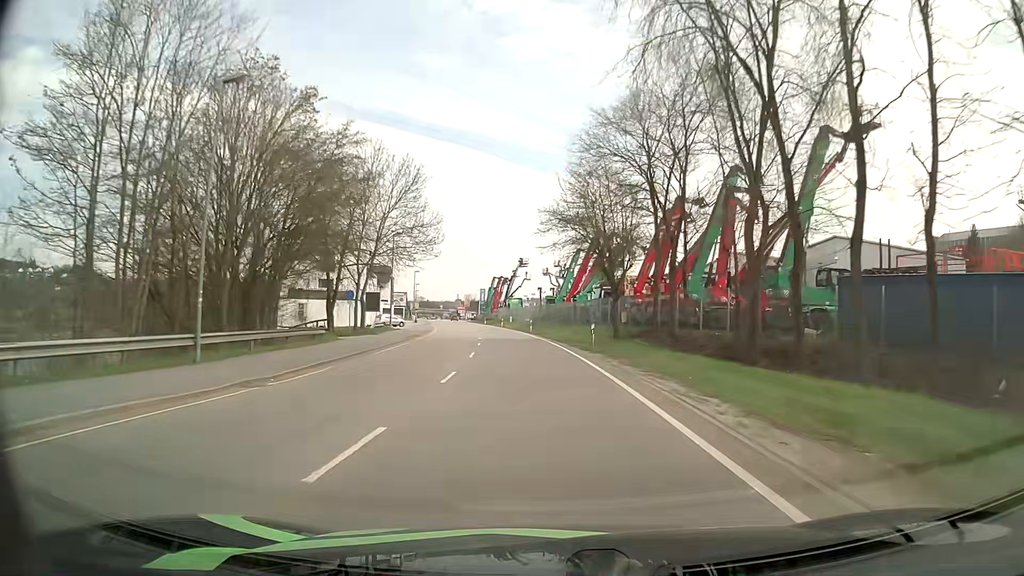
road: primary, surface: asphalt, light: Day
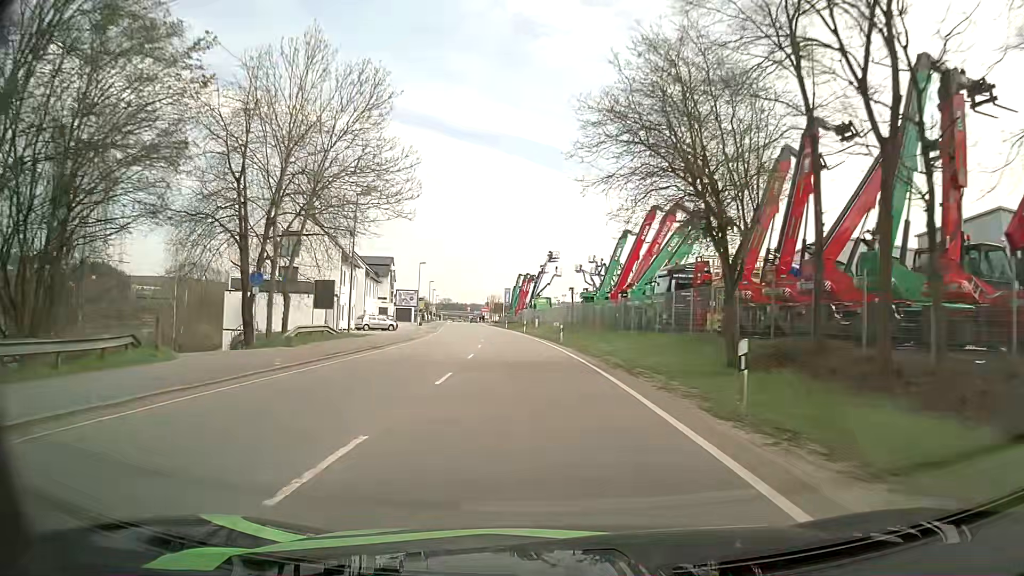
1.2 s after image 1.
(-0.4, +18.9) m; -3°
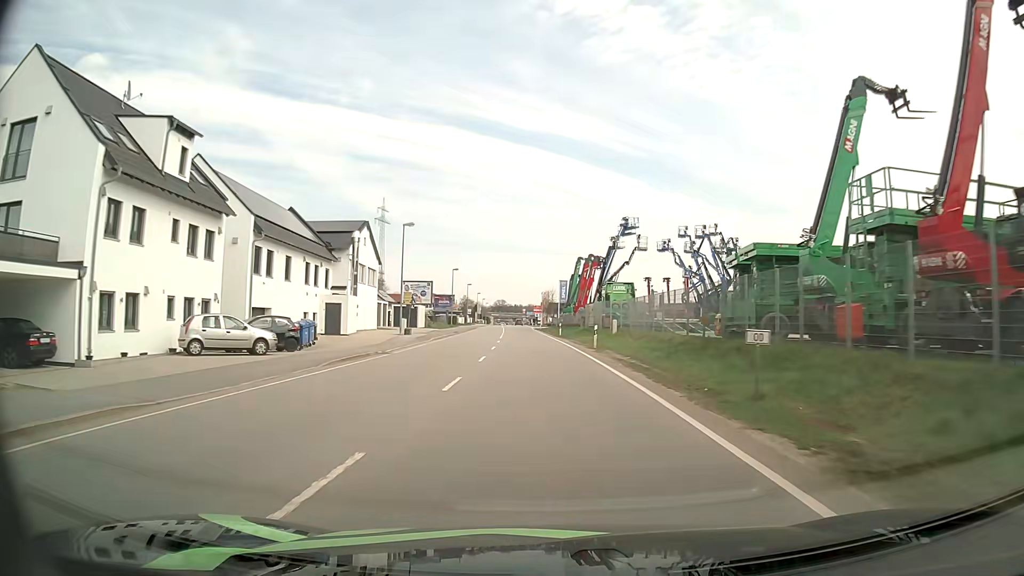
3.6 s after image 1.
(-1.7, +37.2) m; -5°
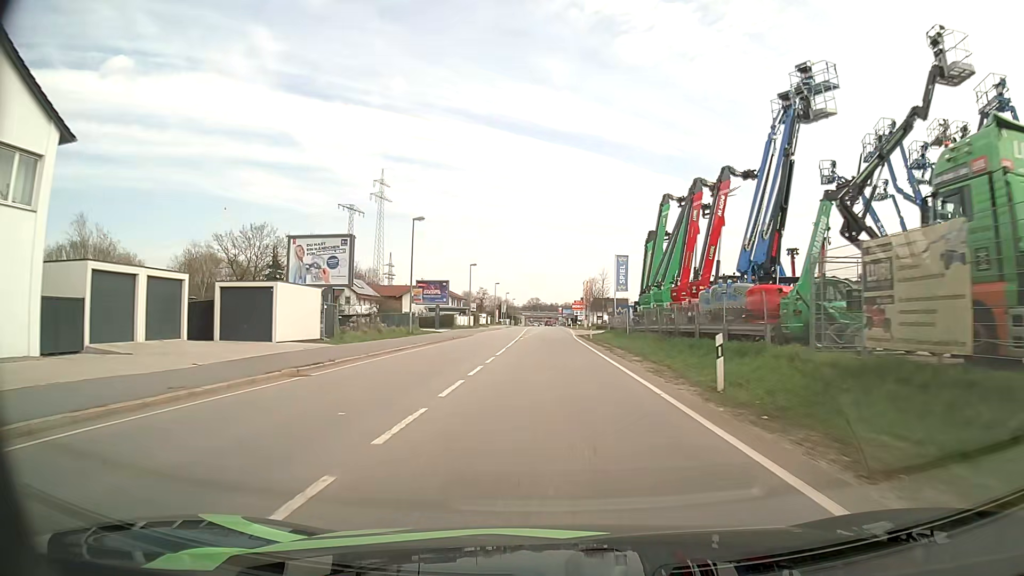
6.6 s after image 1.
(-1.3, +46.4) m; -3°
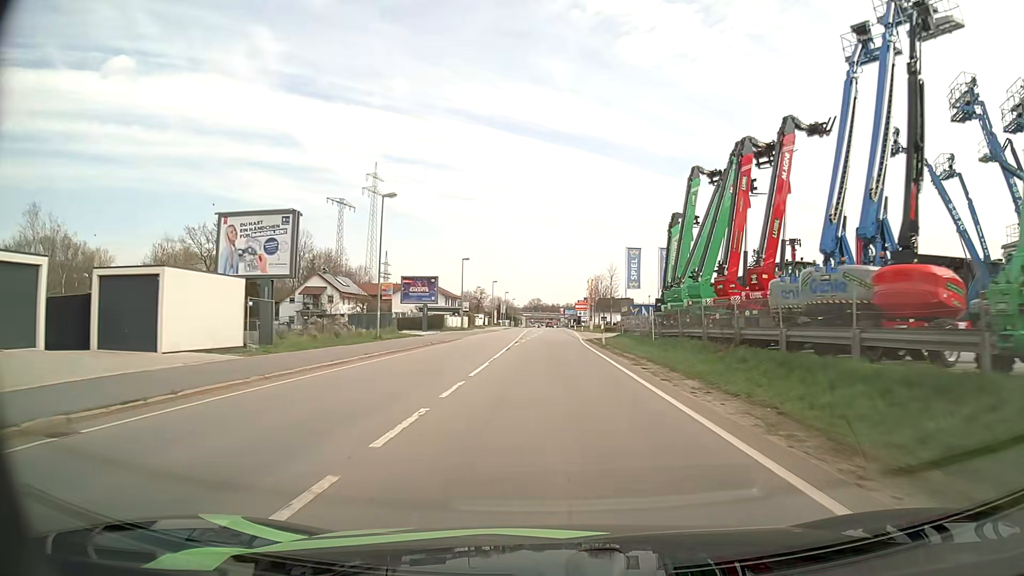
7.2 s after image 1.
(0.0, +9.0) m; 0°
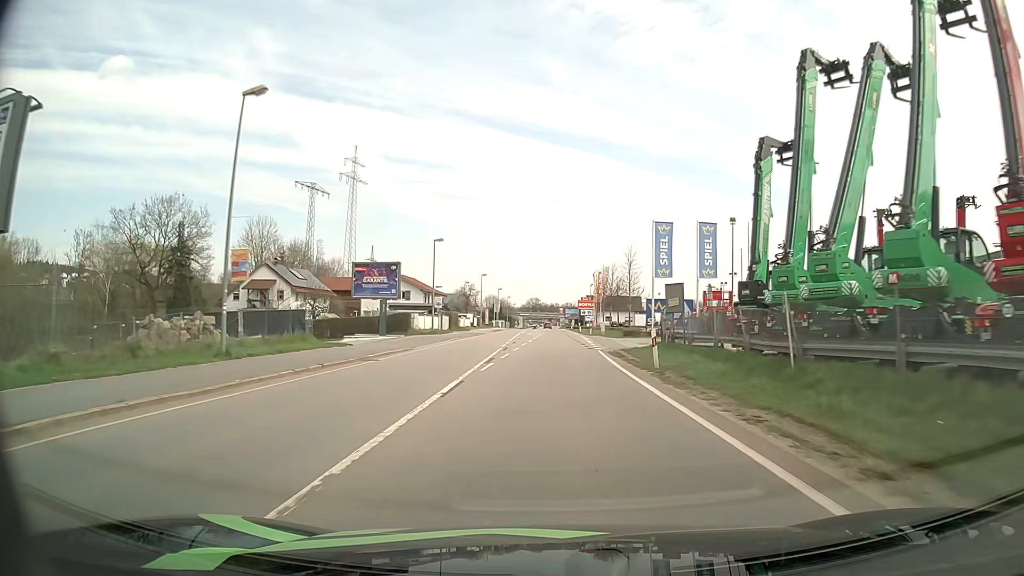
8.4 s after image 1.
(0.0, +17.9) m; 0°
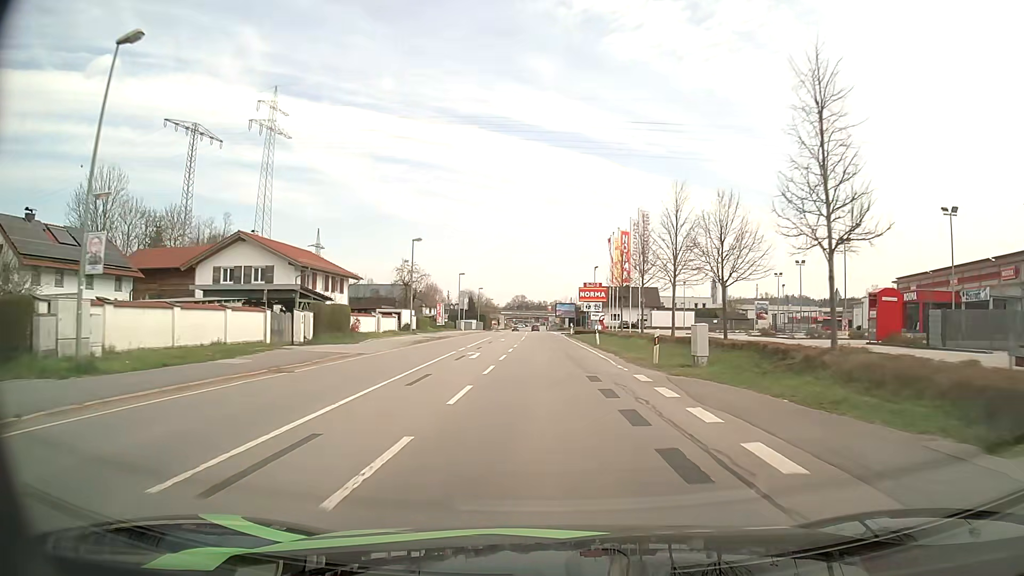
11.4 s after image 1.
(+0.3, +43.1) m; +1°
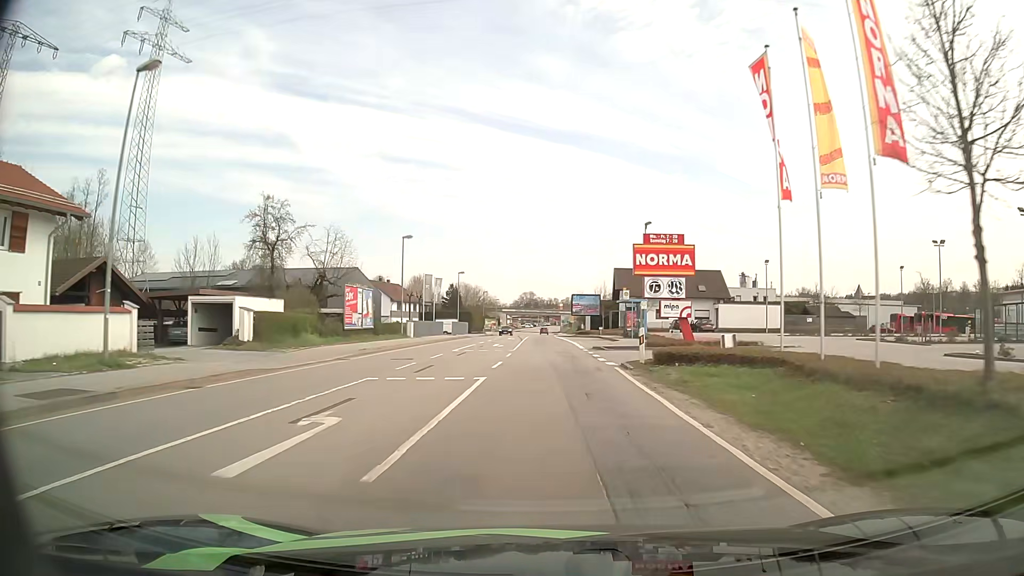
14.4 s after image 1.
(-0.2, +41.2) m; -1°
(0, +10) (0, +20) (0, +30) (0, +40) (-1, +50) (-1, +60) (-1, +70) (-1, +80) (-1, +90) (-1, +100) m
